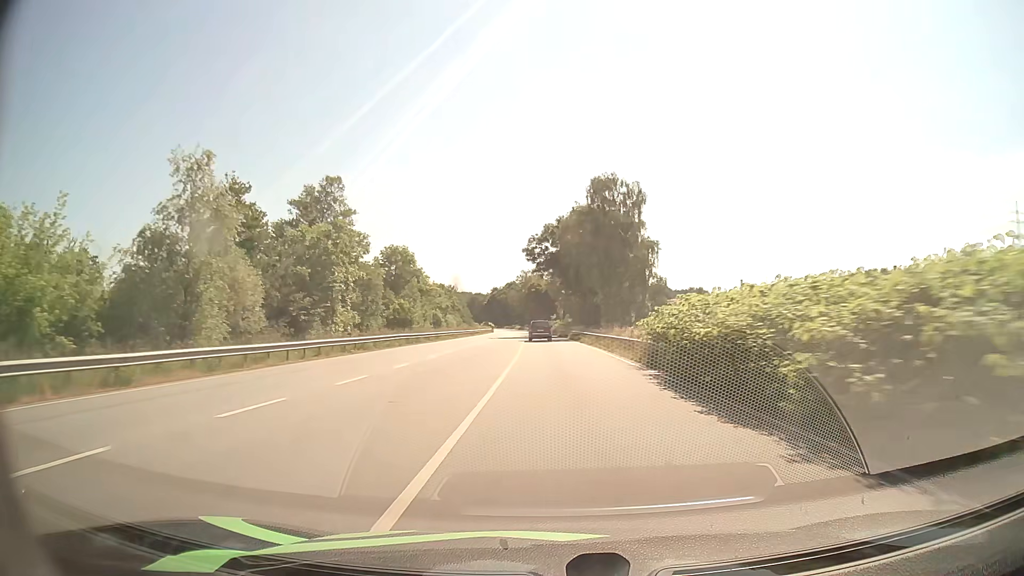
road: primary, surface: asphalt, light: Day
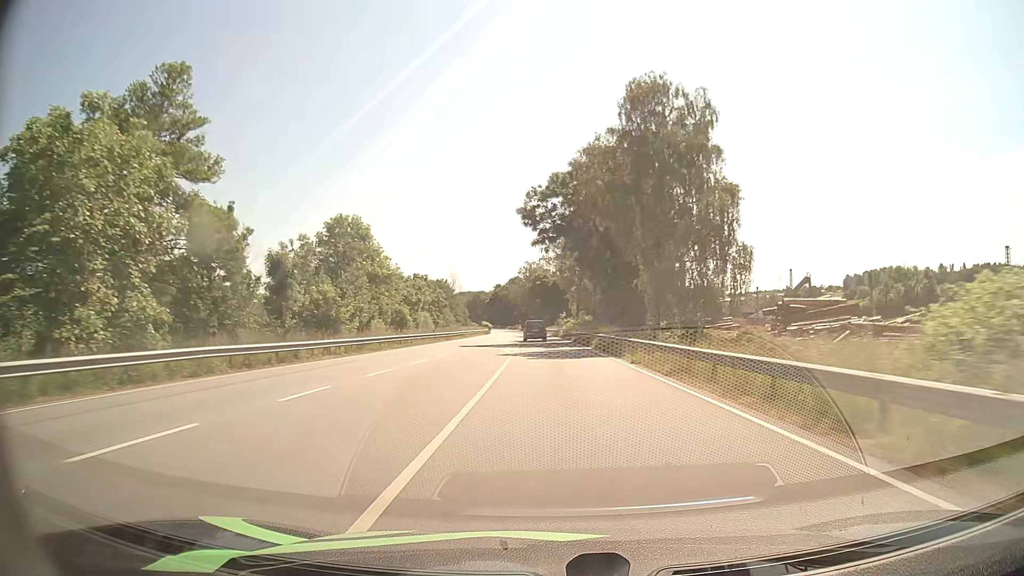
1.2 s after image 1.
(-0.1, +28.0) m; -1°
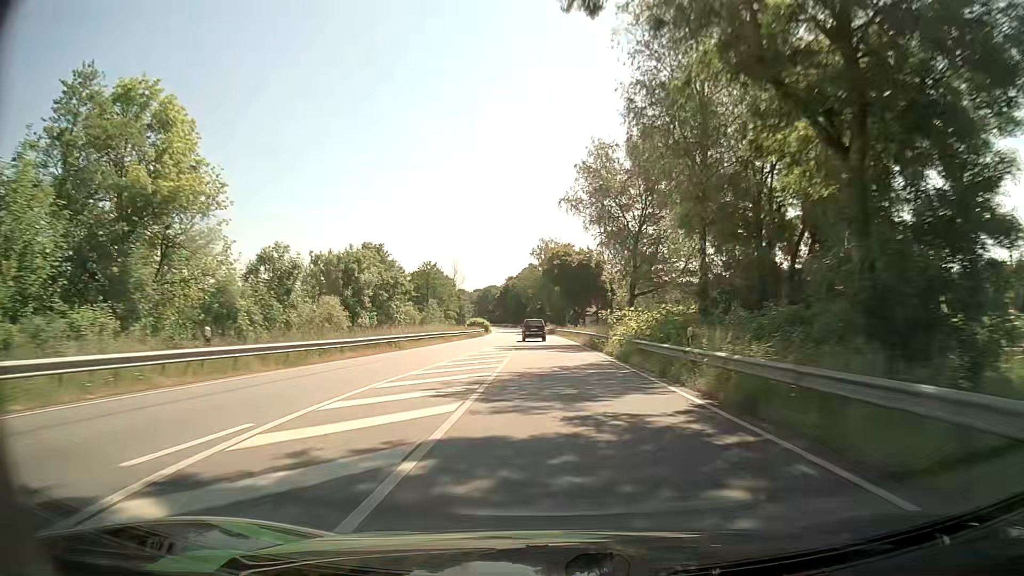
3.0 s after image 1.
(-0.6, +42.2) m; -1°
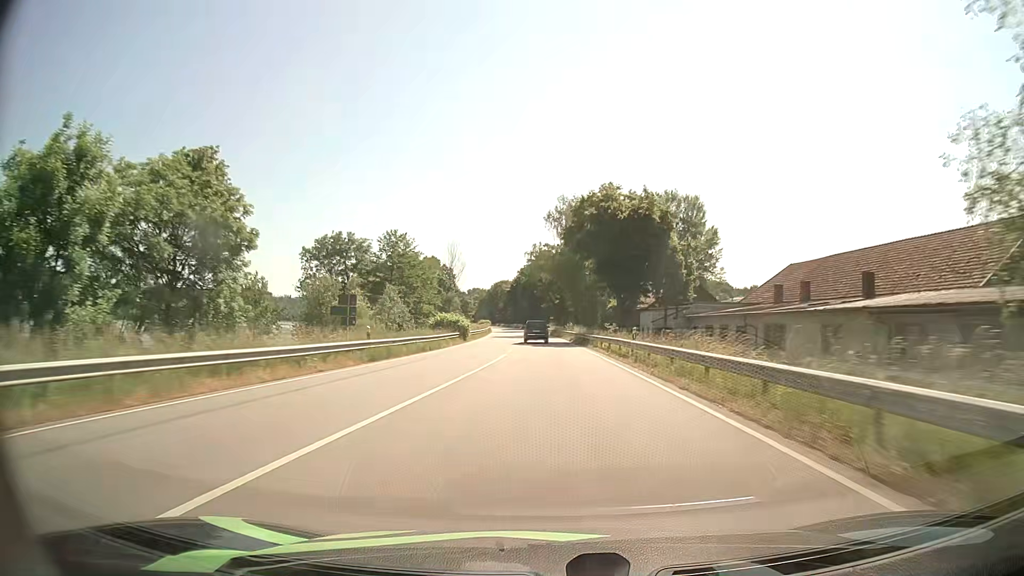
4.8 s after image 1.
(-0.7, +42.5) m; -1°
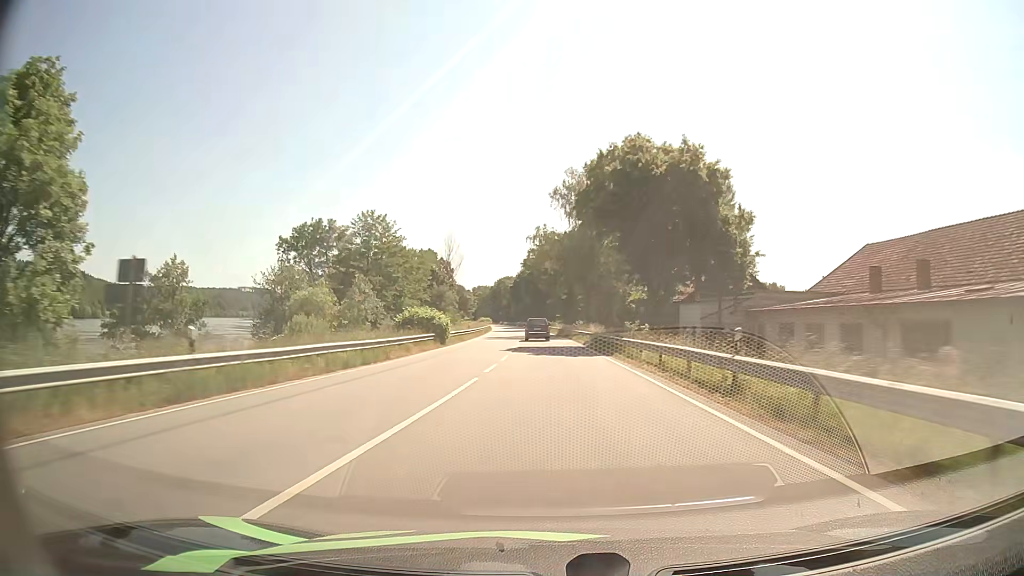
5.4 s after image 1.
(-0.1, +14.3) m; -1°
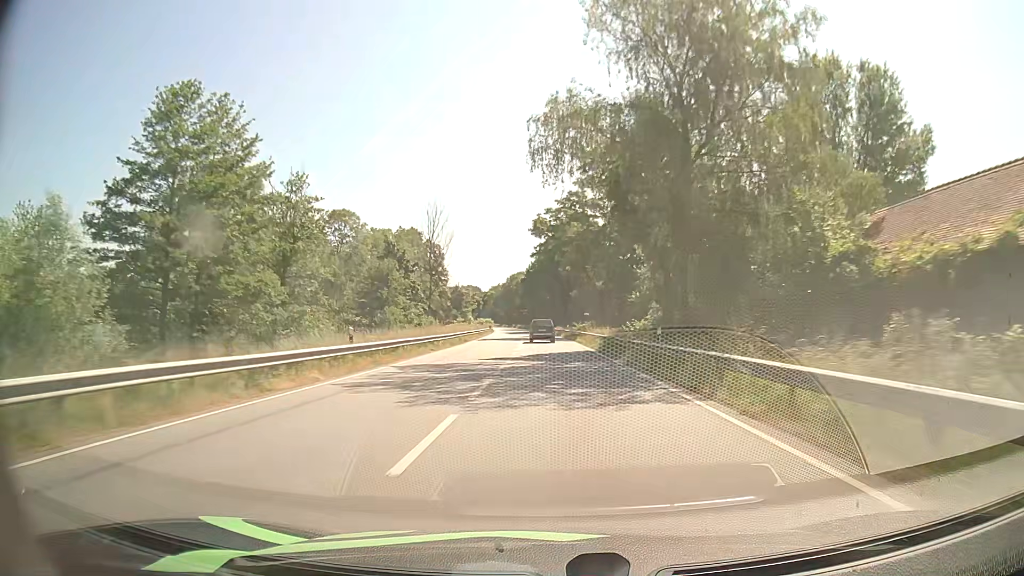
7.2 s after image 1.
(-0.6, +43.1) m; -2°
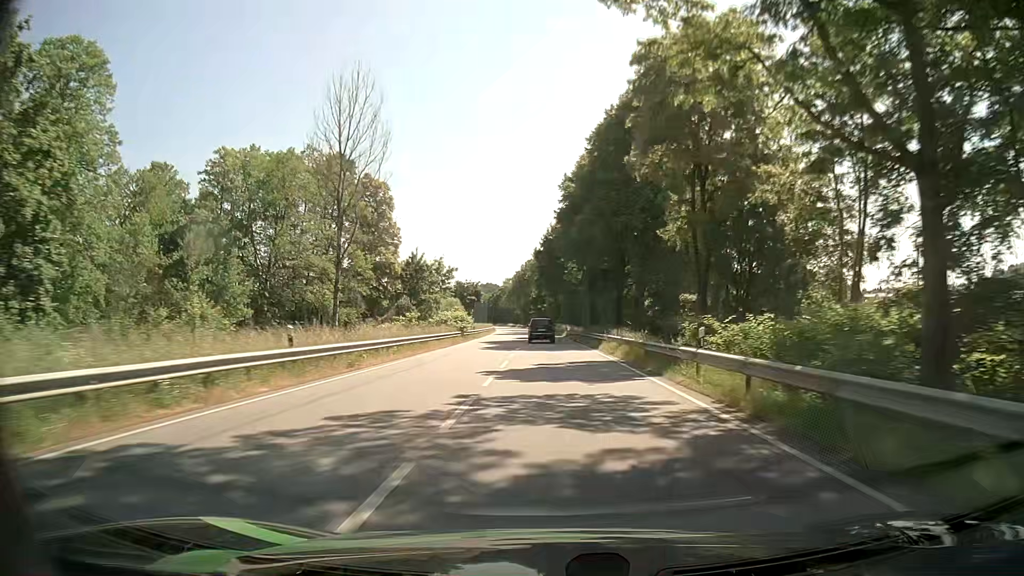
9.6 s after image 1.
(-0.9, +57.8) m; -2°
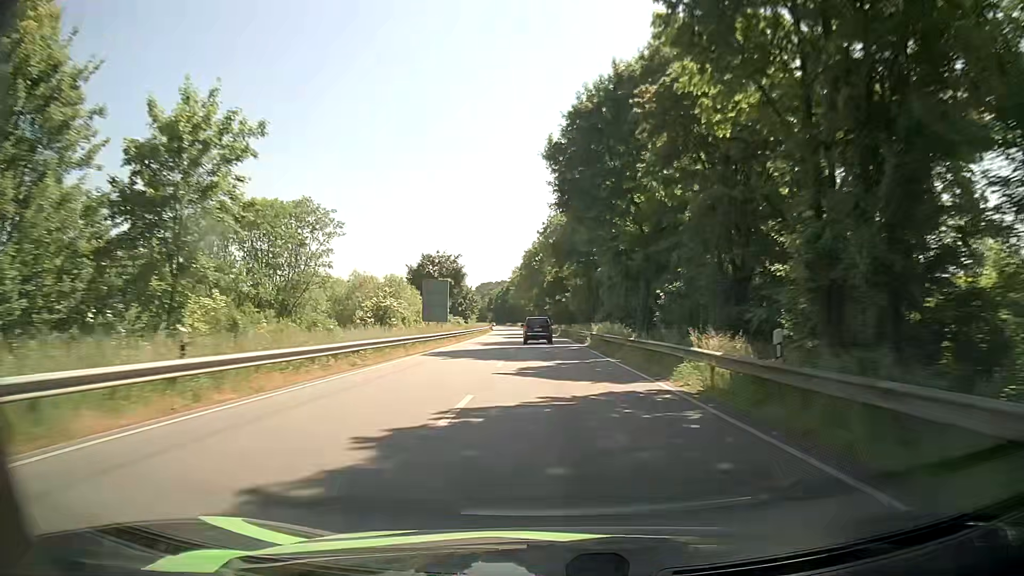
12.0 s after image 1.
(-0.9, +57.5) m; -2°
(0, +10) (0, +20) (0, +30) (0, +40) (-1, +50) (-1, +60) (-2, +70) (-2, +80) (-3, +90) (-3, +100) m
